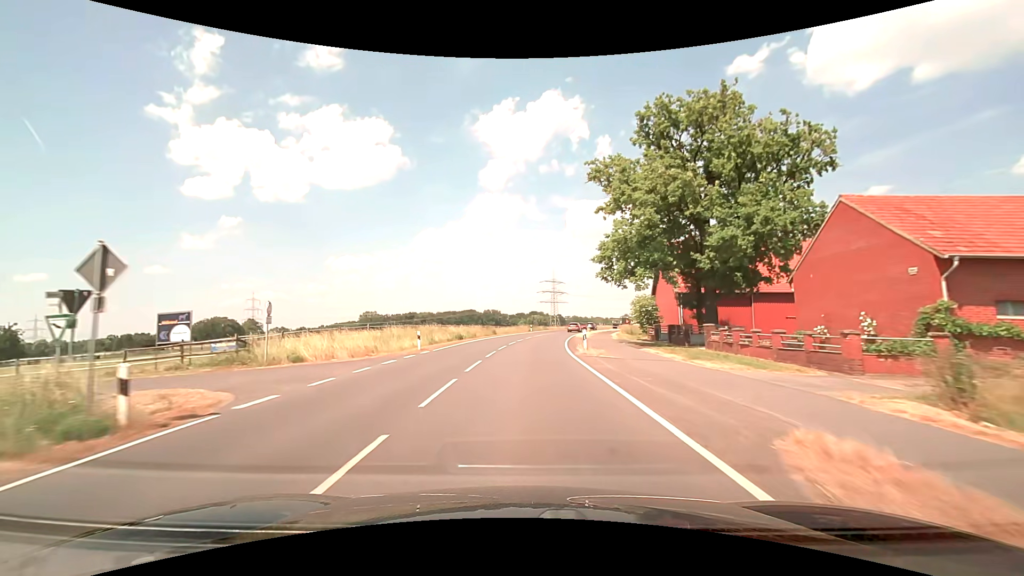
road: secondary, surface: asphalt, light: Day
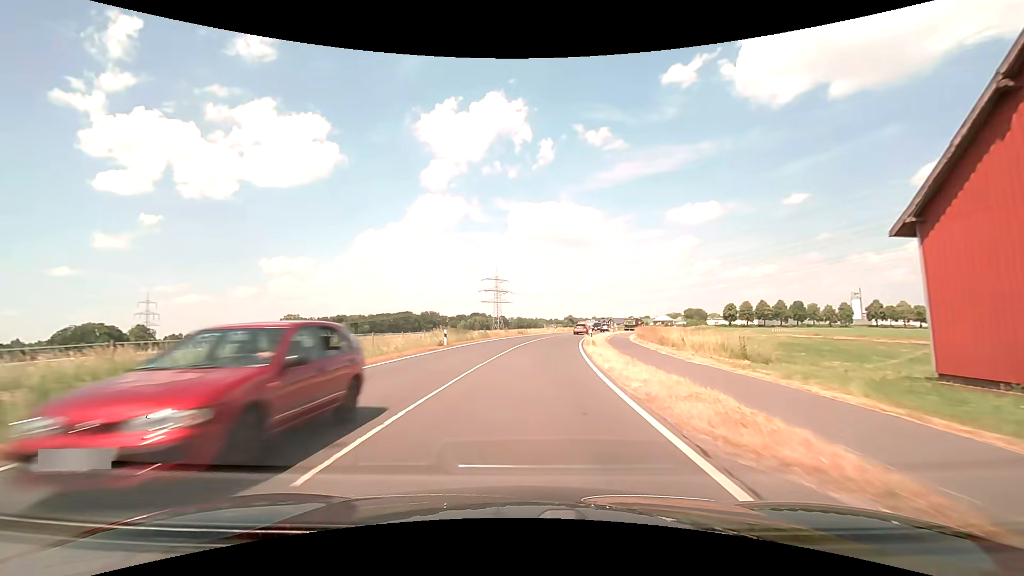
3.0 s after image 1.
(+2.4, +46.0) m; +6°
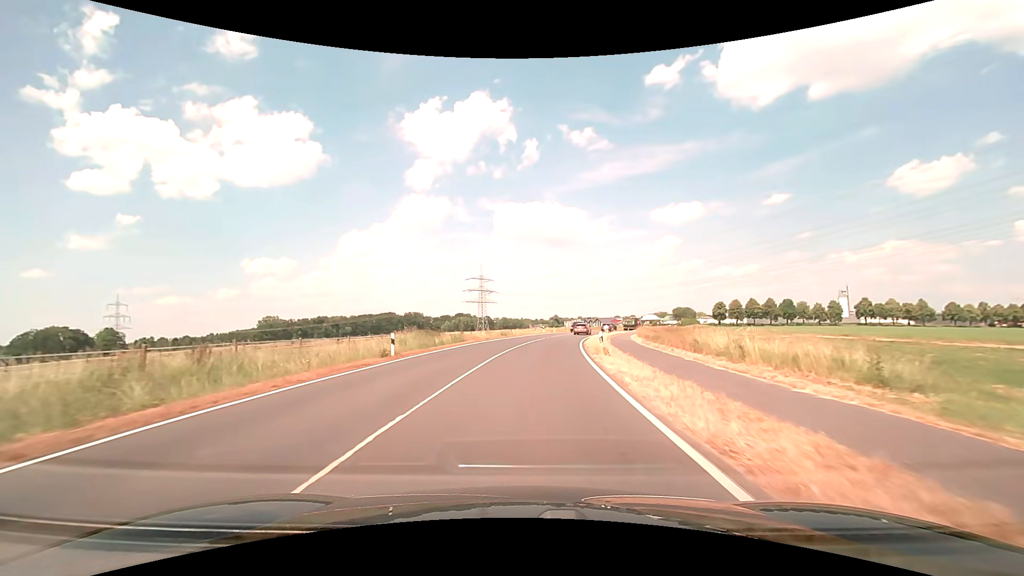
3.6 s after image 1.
(+0.2, +9.1) m; +2°
(0, +10) (+1, +20) (+2, +30) (+3, +40) (+4, +50) (+6, +60) (+9, +69) (+11, +79) (+14, +88) (+18, +98) m
